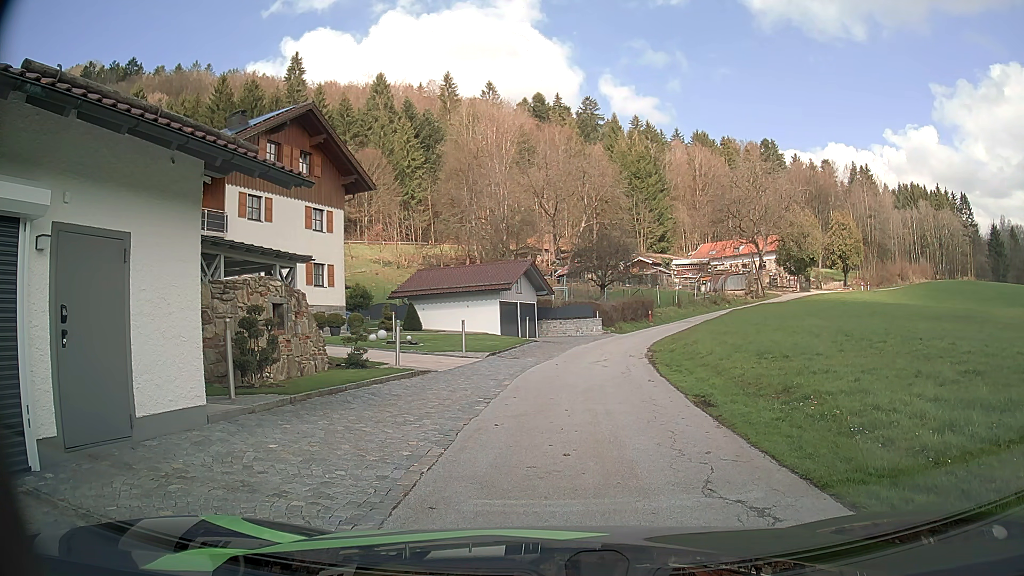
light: Day
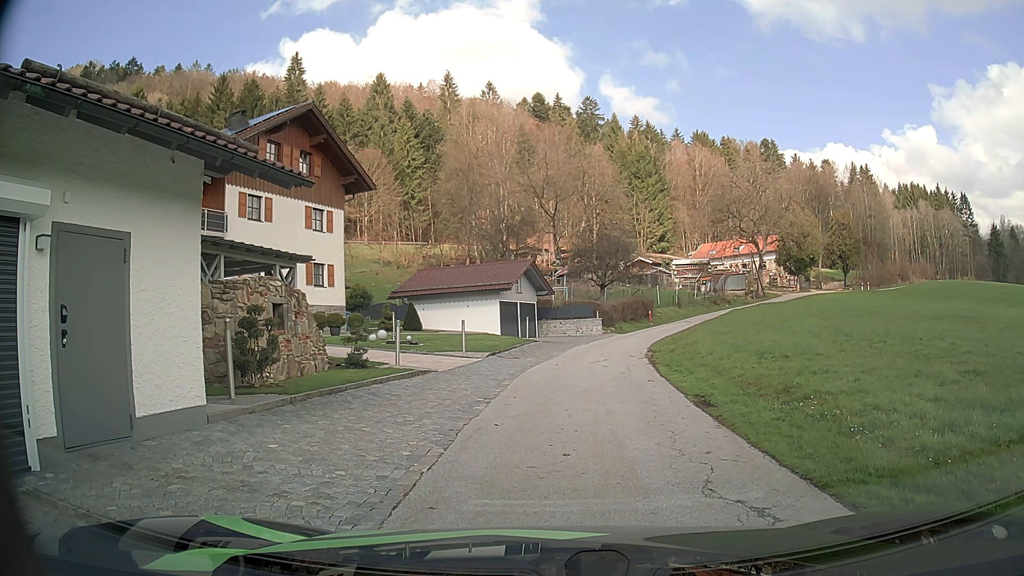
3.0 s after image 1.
(0.0, 0.0) m; 0°
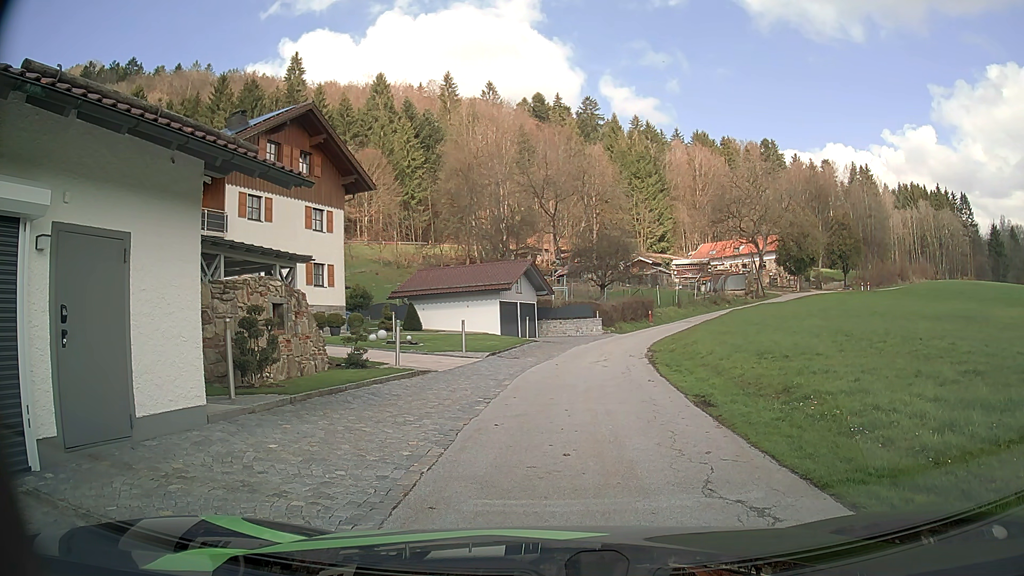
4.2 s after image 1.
(0.0, 0.0) m; 0°
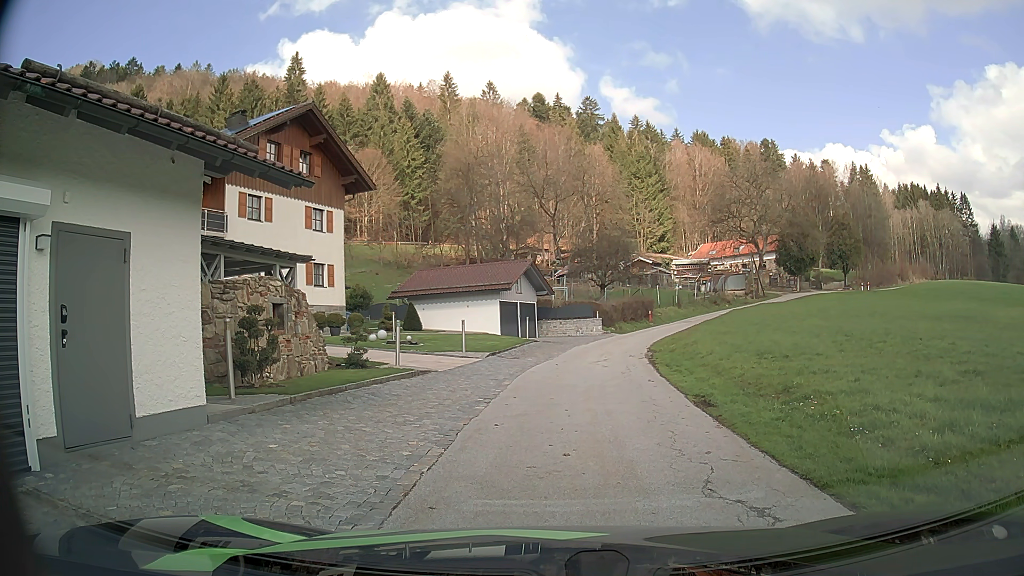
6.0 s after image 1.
(0.0, 0.0) m; 0°
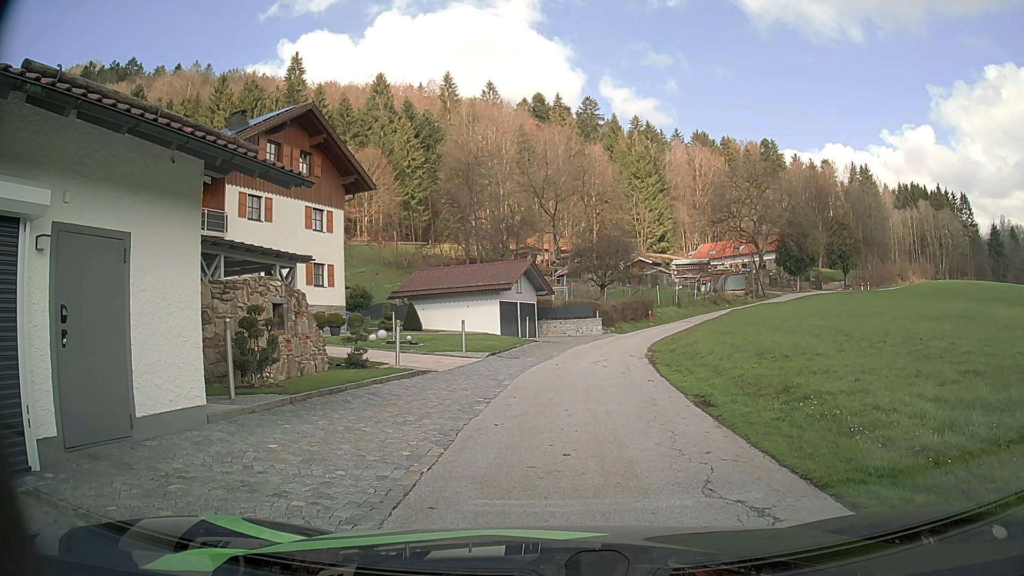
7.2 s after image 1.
(0.0, 0.0) m; 0°
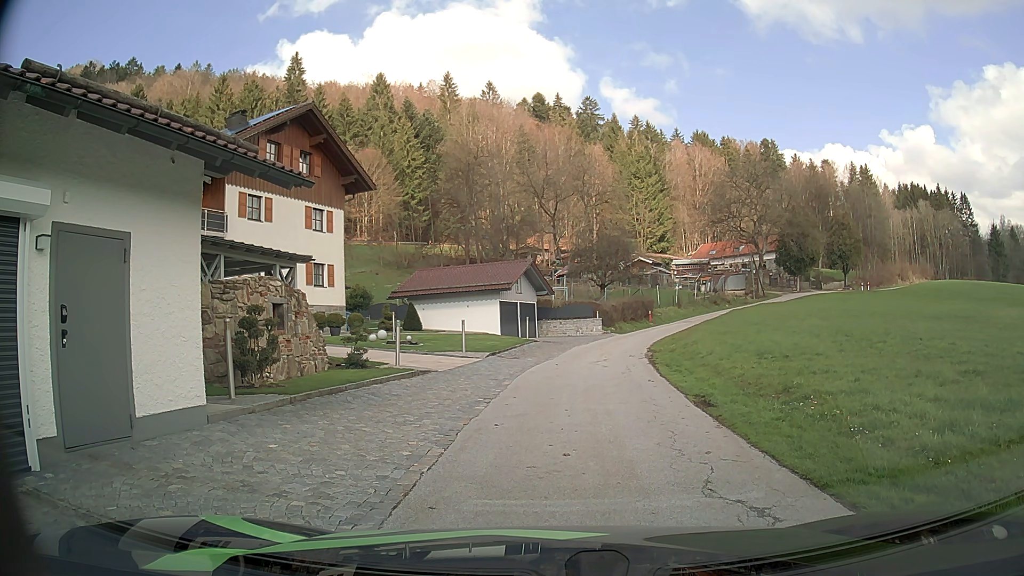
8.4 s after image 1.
(0.0, 0.0) m; 0°
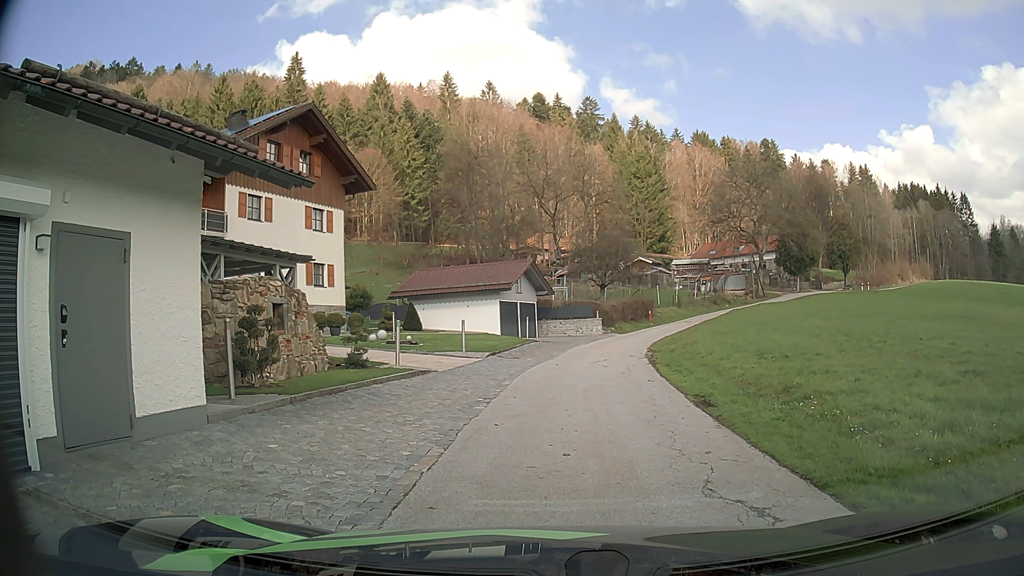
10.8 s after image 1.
(0.0, 0.0) m; 0°
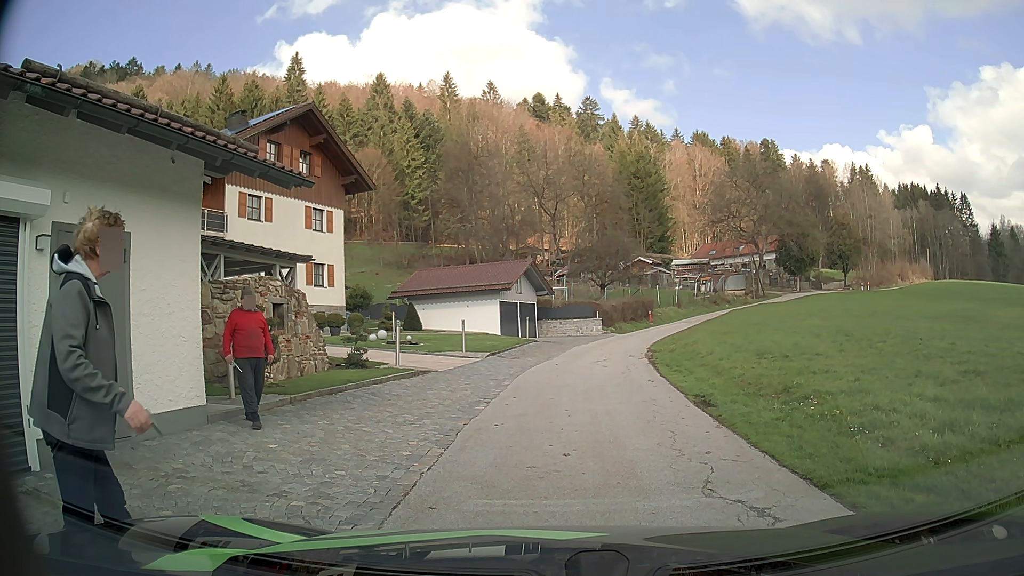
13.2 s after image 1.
(0.0, 0.0) m; 0°
